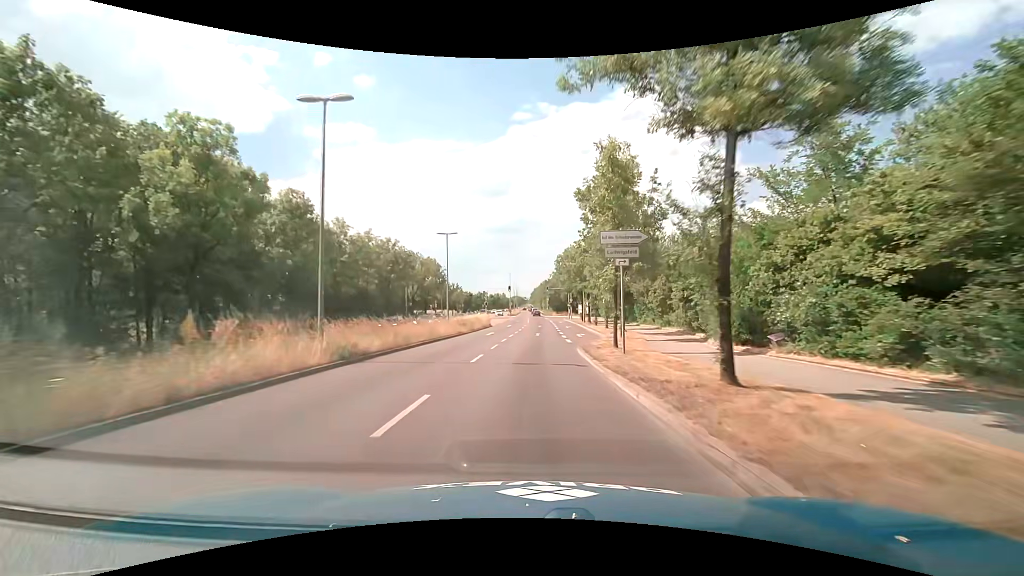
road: primary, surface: asphalt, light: Day
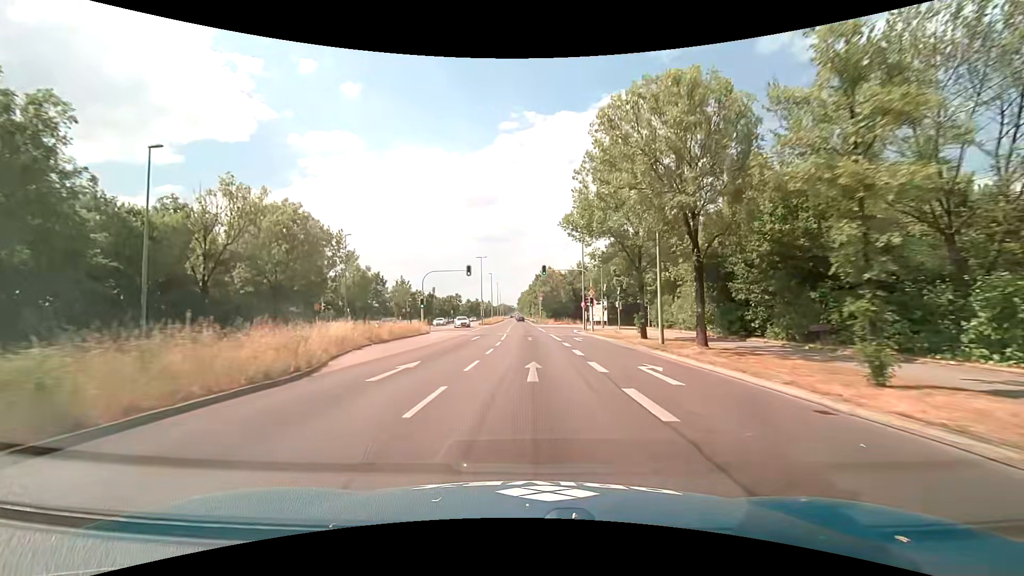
(+1.1, +44.7) m; +2°
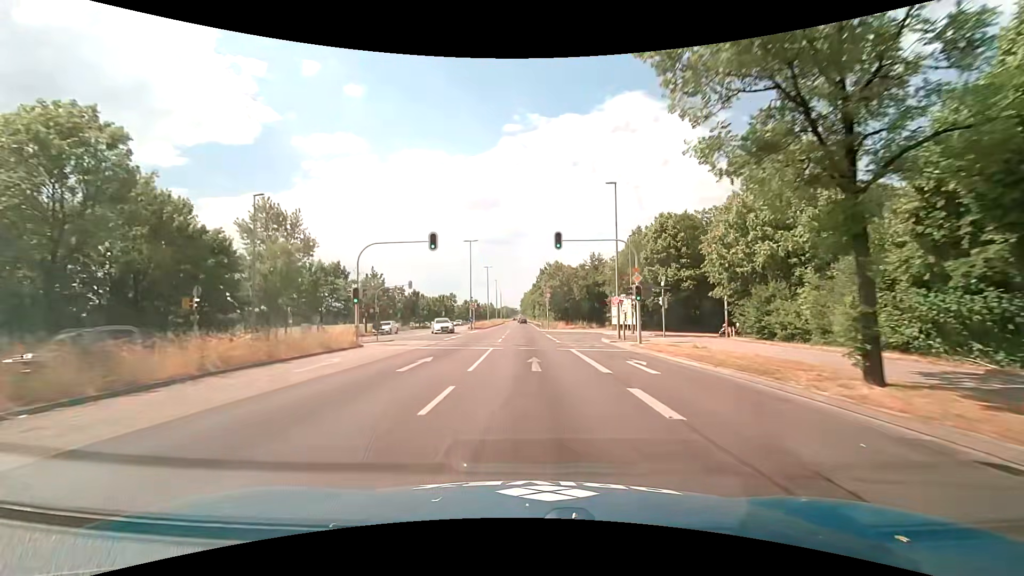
(-0.1, +18.0) m; -1°
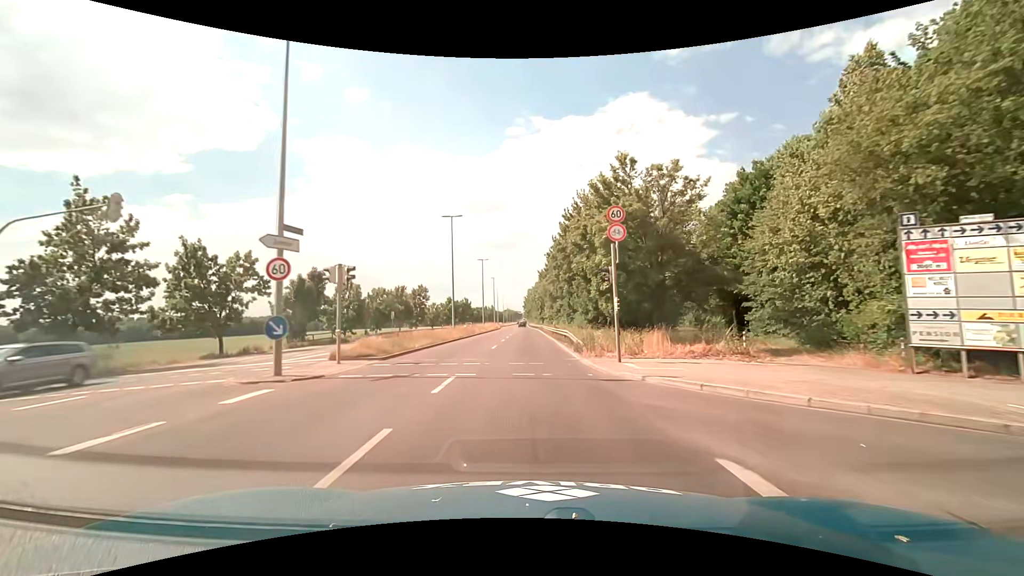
(-0.1, +45.3) m; 0°
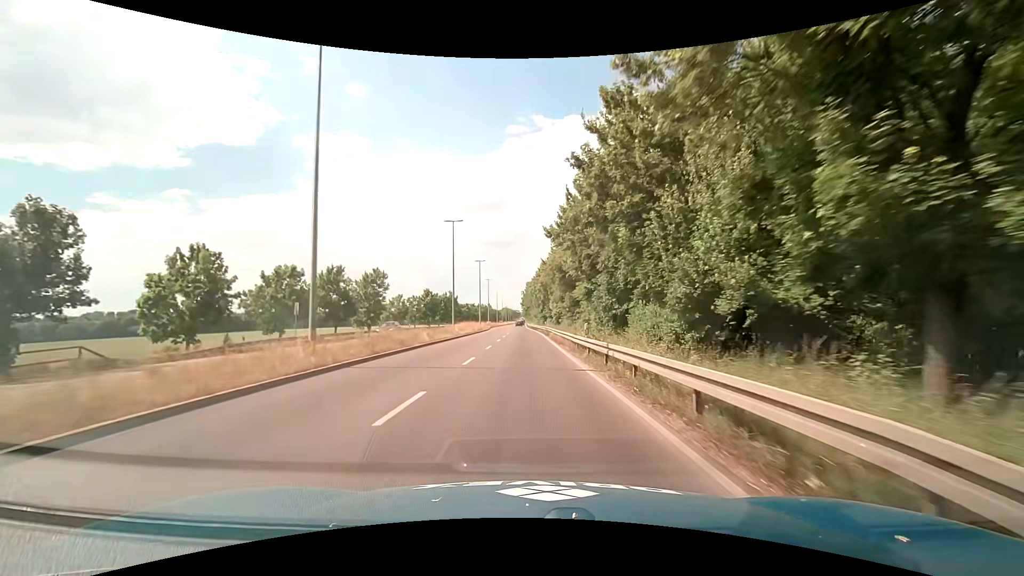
(+0.1, +27.4) m; +1°
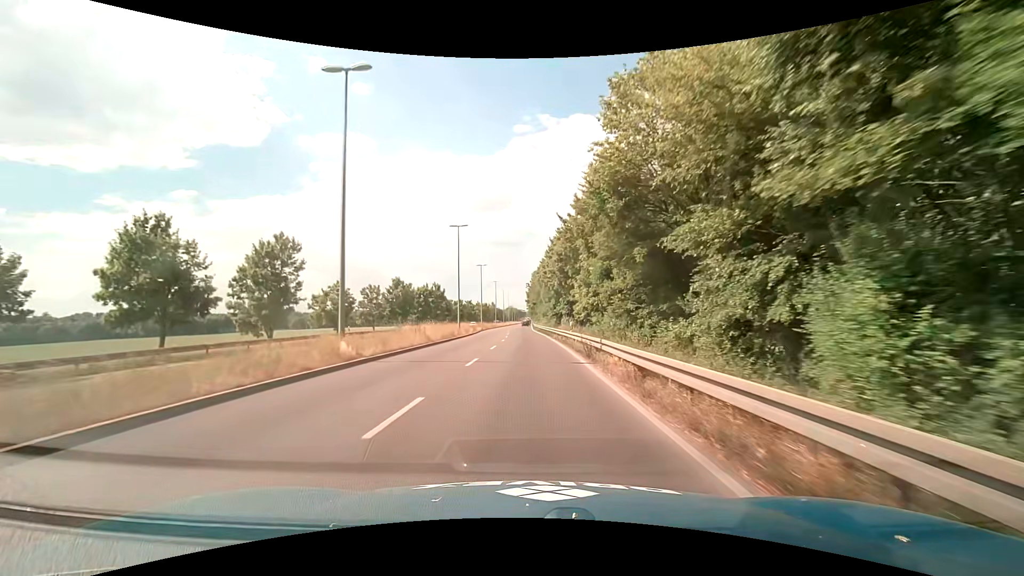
(-0.5, +27.8) m; -1°
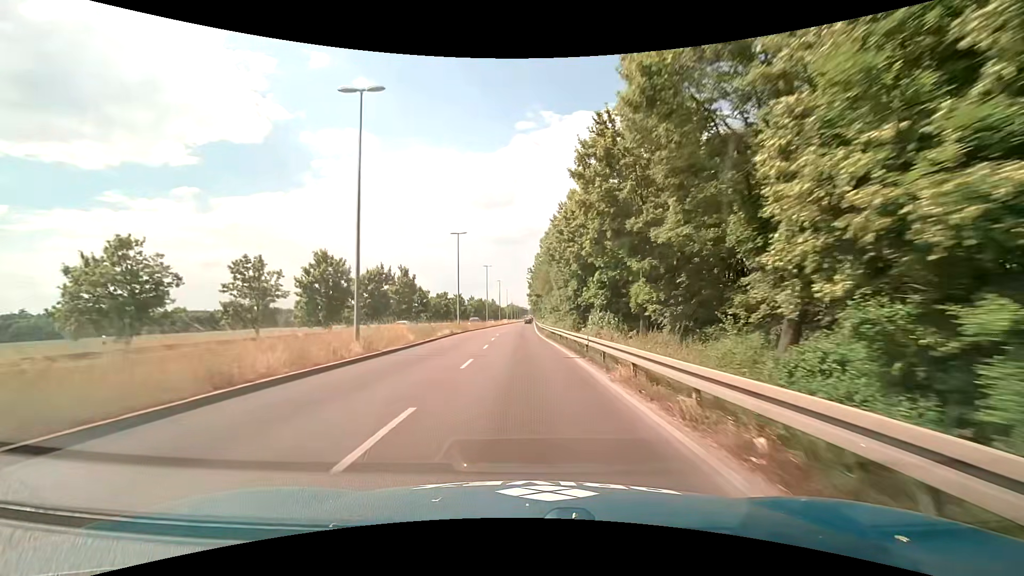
(0.0, +28.4) m; 0°
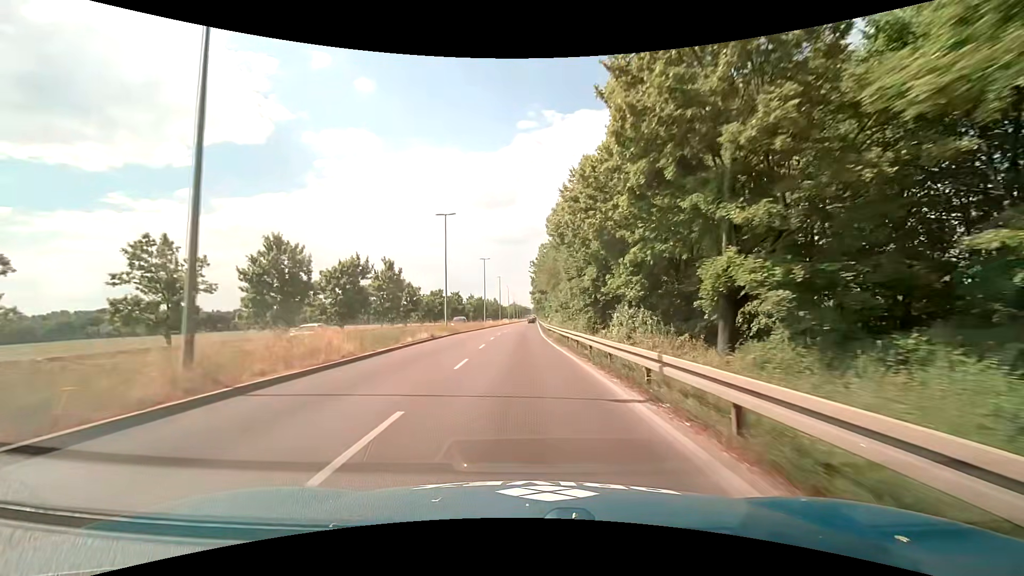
(0.0, +9.5) m; 0°
(0, +10) (0, +20) (0, +30) (0, +40) (-1, +50) (-1, +60) (0, +70) (0, +80) (0, +90) (0, +100) m
